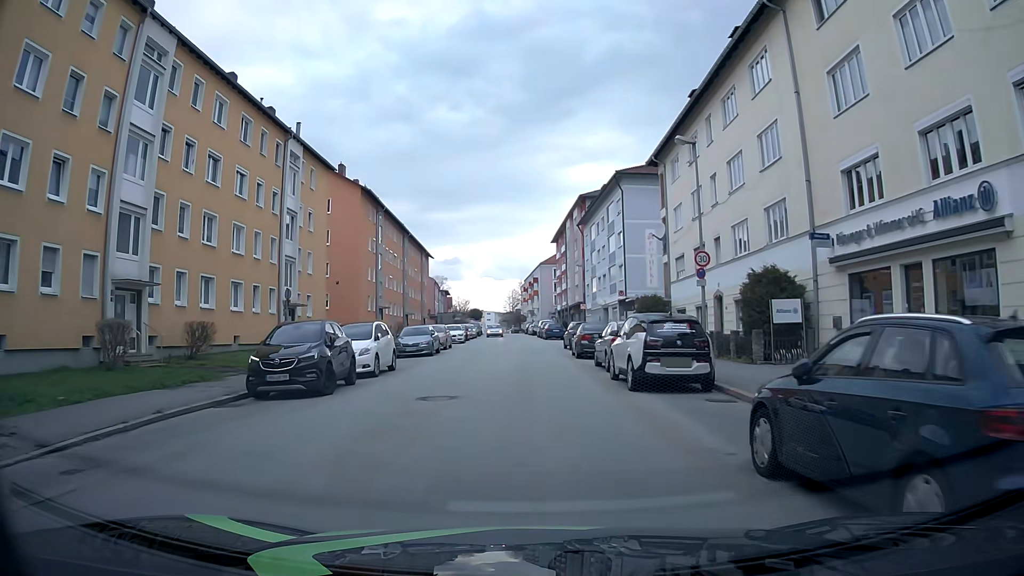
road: tertiary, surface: asphalt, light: Day
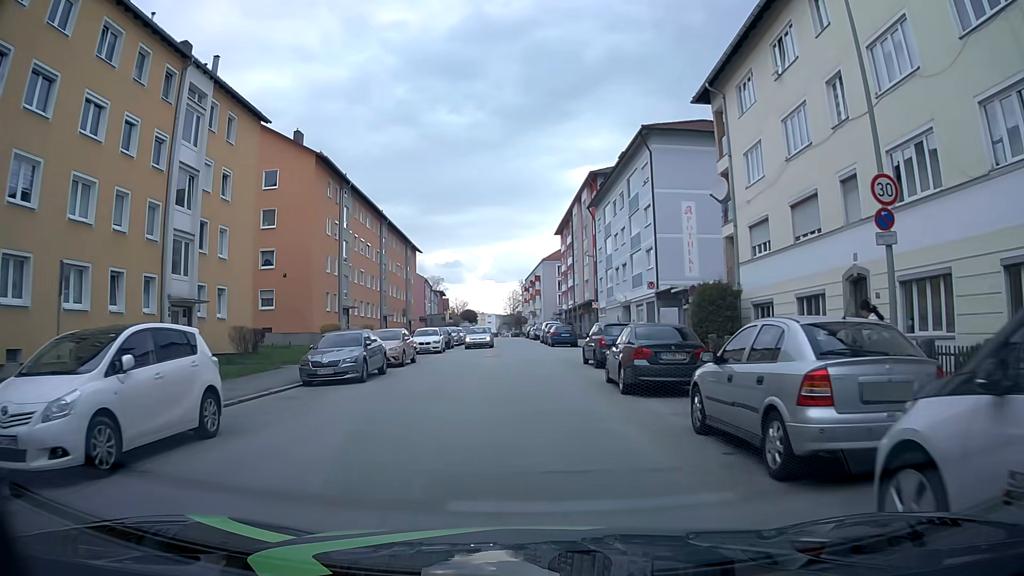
(0.0, +13.2) m; 0°
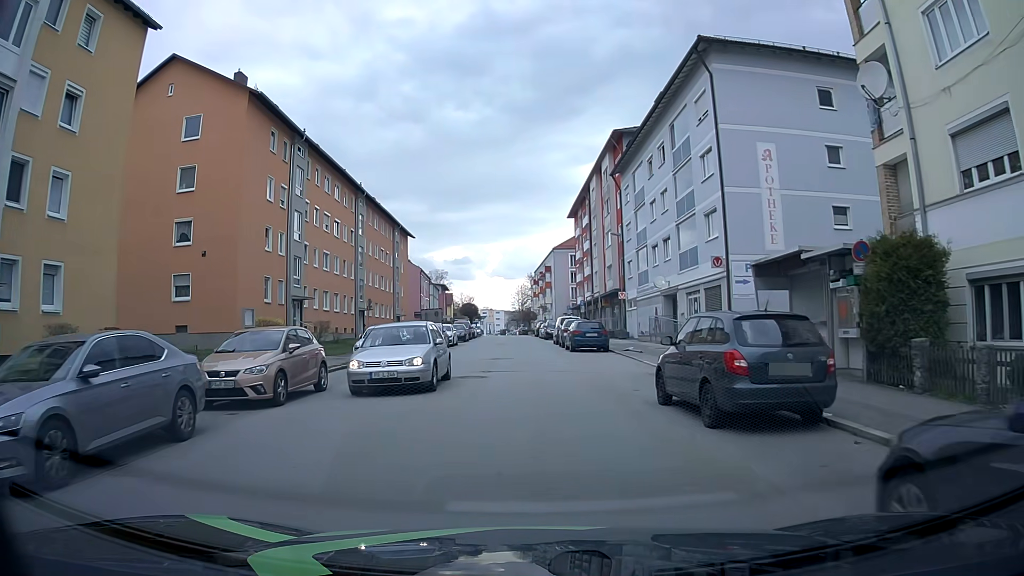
(-0.1, +13.3) m; -1°
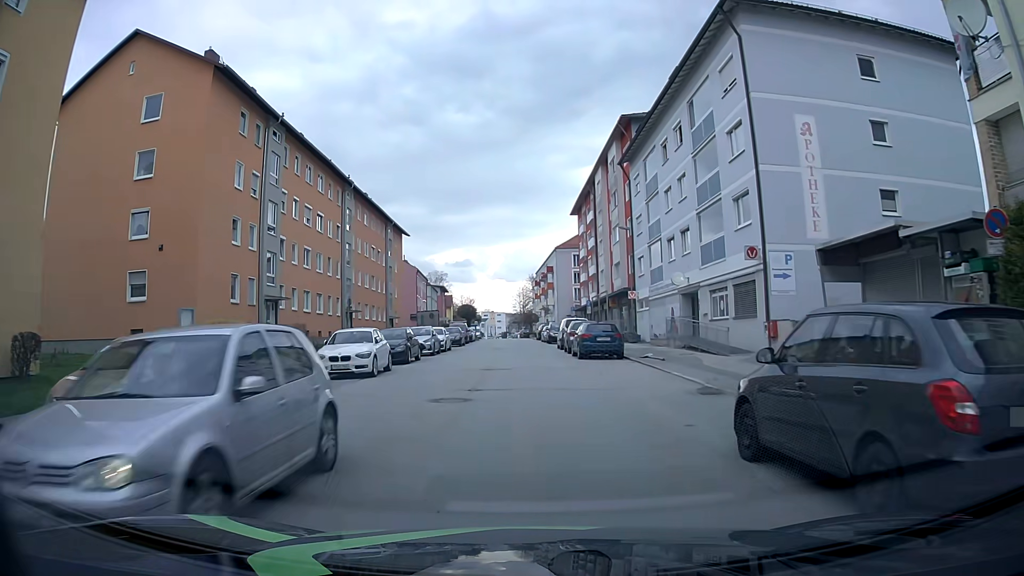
(0.0, +4.5) m; 0°
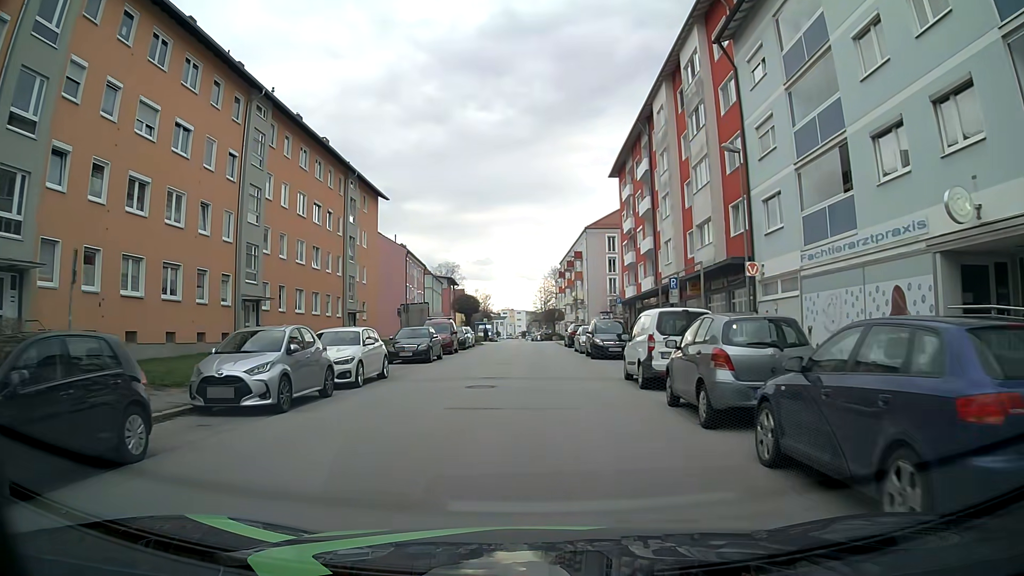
(-0.2, +22.3) m; -1°
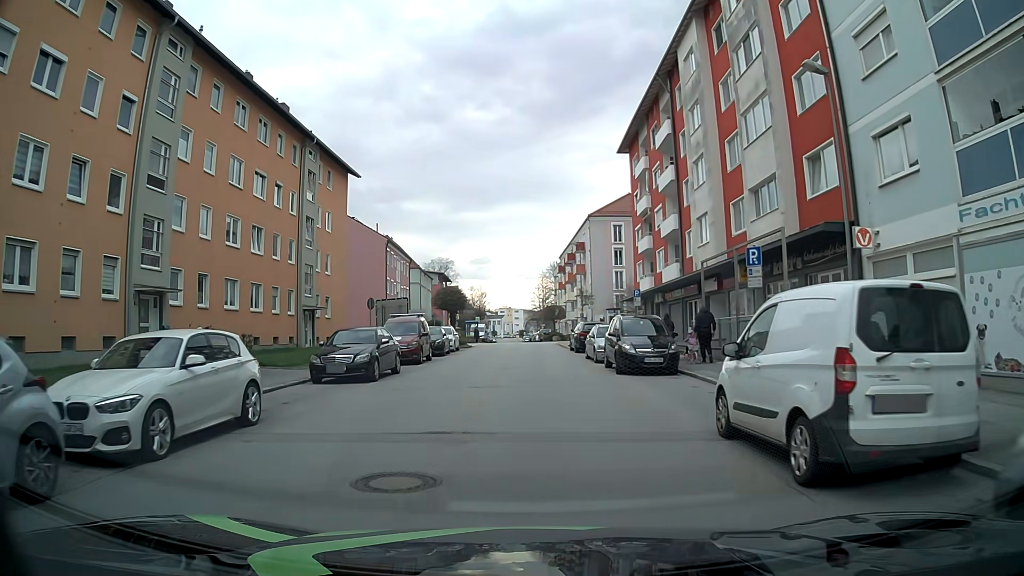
(0.0, +9.0) m; 0°
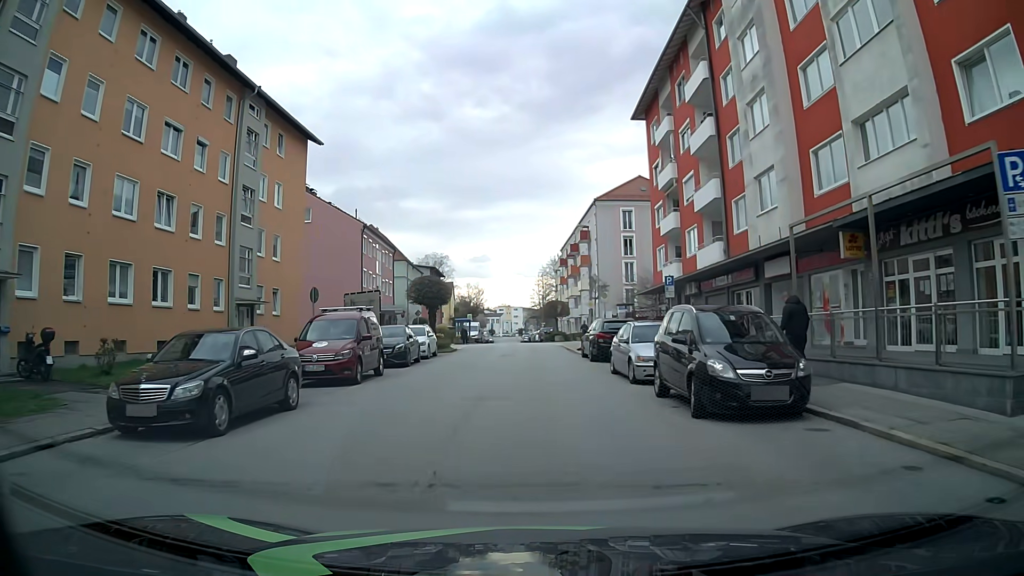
(0.0, +9.0) m; 0°
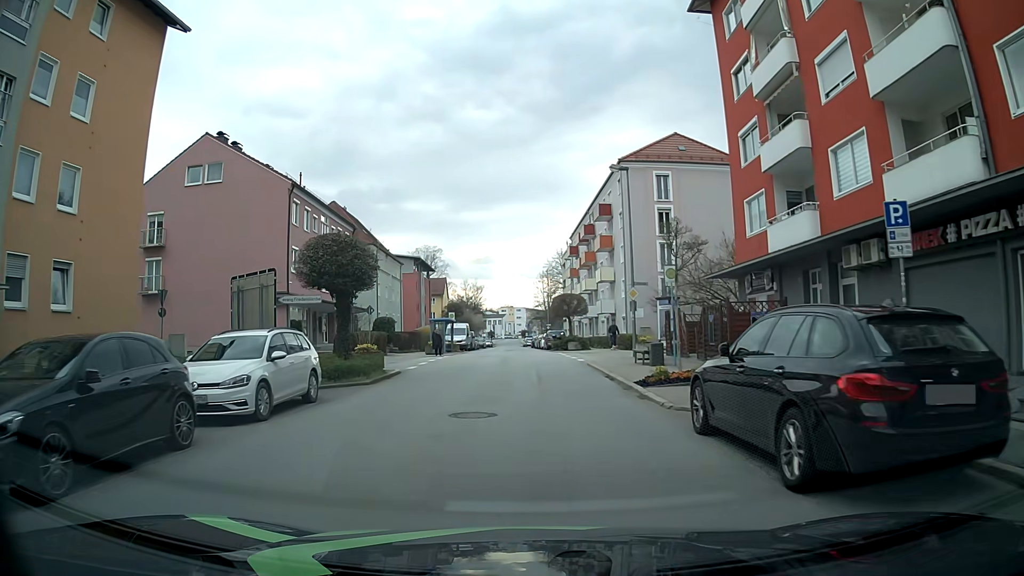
(0.0, +18.0) m; 0°
(0, +10) (0, +20) (0, +30) (-1, +40) (-1, +50) (-2, +60) (-2, +70) (-2, +80) (-3, +90) (-3, +100) m
